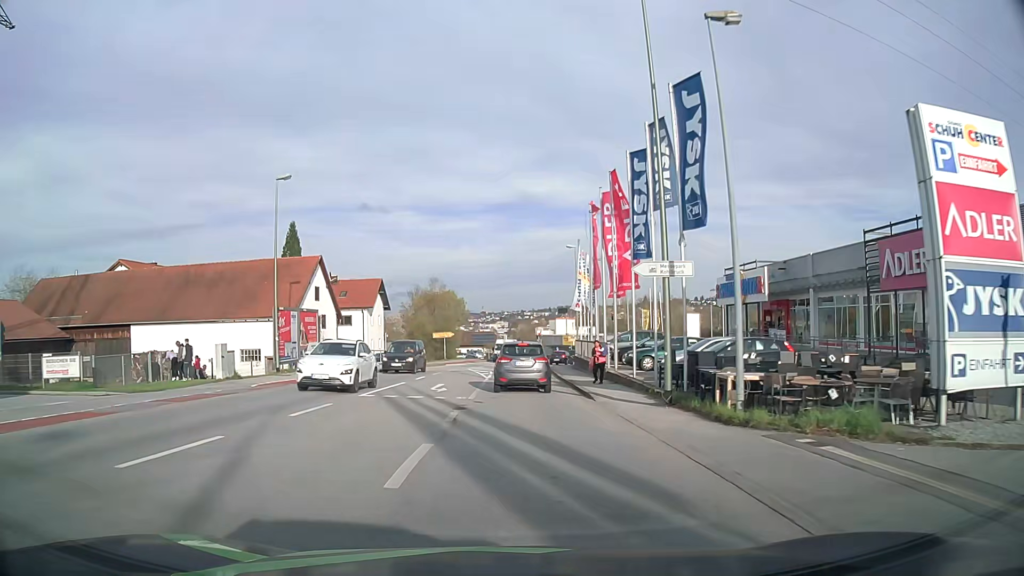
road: tertiary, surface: asphalt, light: Day
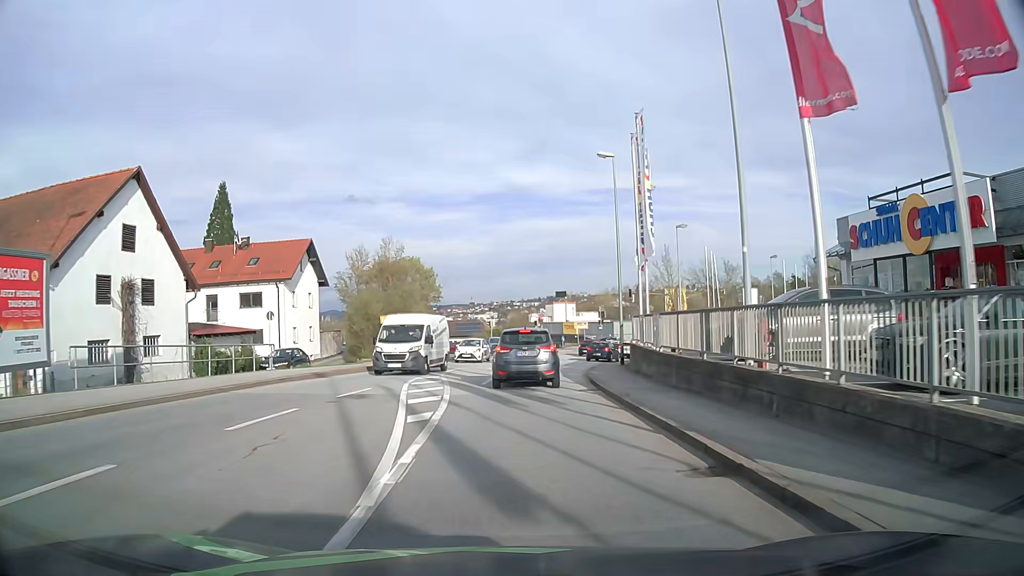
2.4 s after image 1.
(+0.3, +25.4) m; +1°
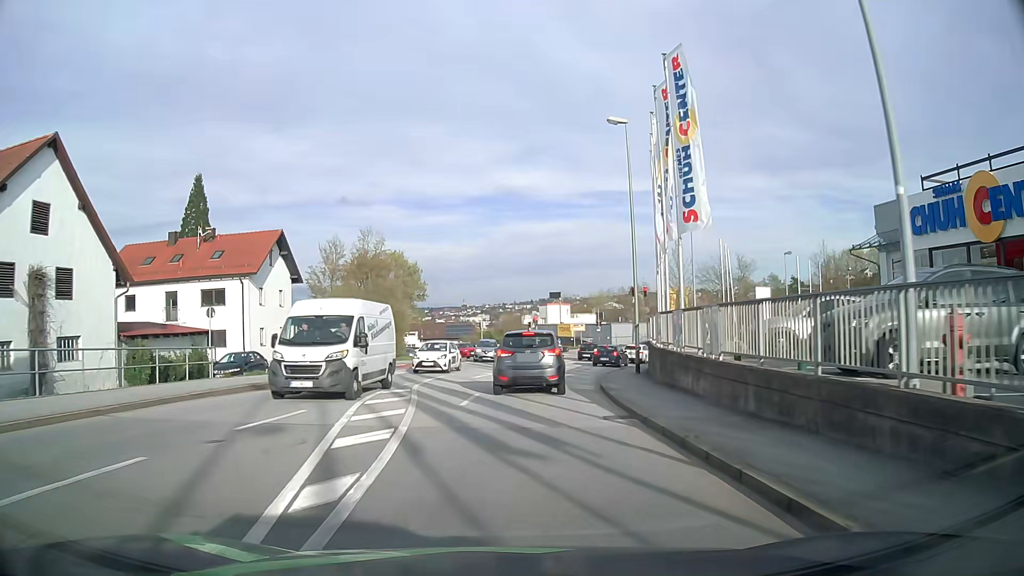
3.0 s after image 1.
(0.0, +5.5) m; 0°
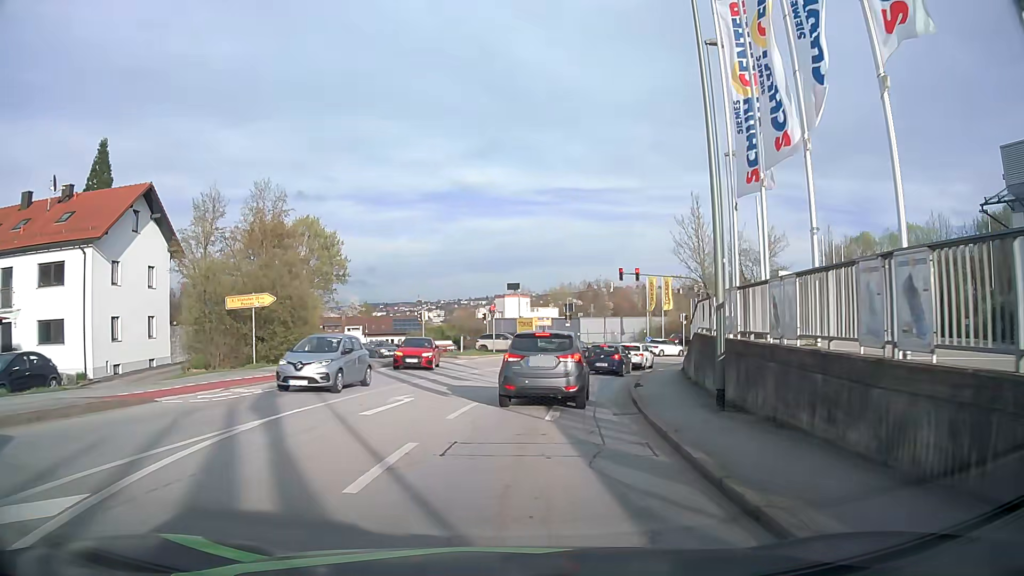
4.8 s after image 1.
(+0.5, +14.0) m; +4°
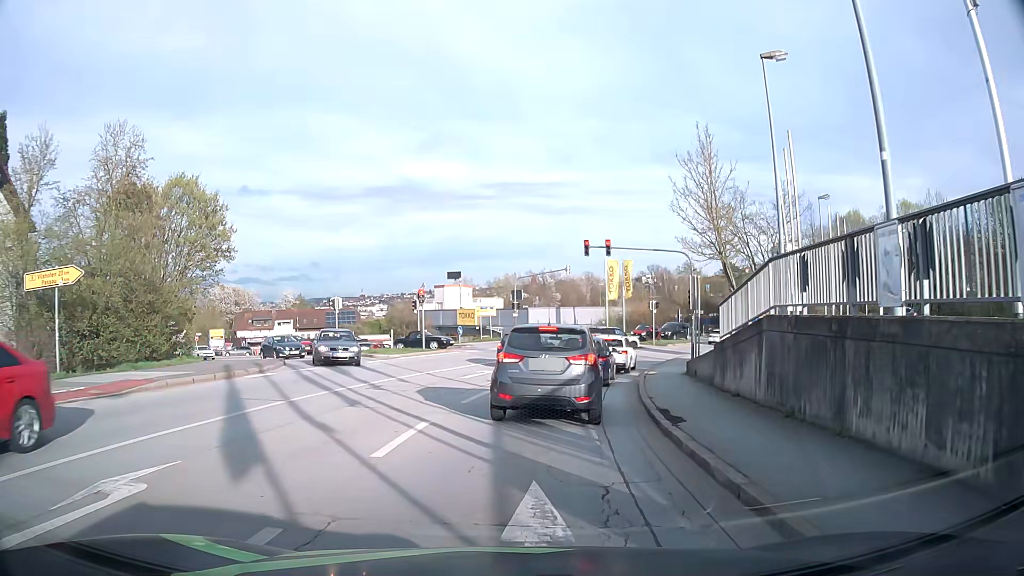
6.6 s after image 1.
(+0.5, +10.1) m; +6°
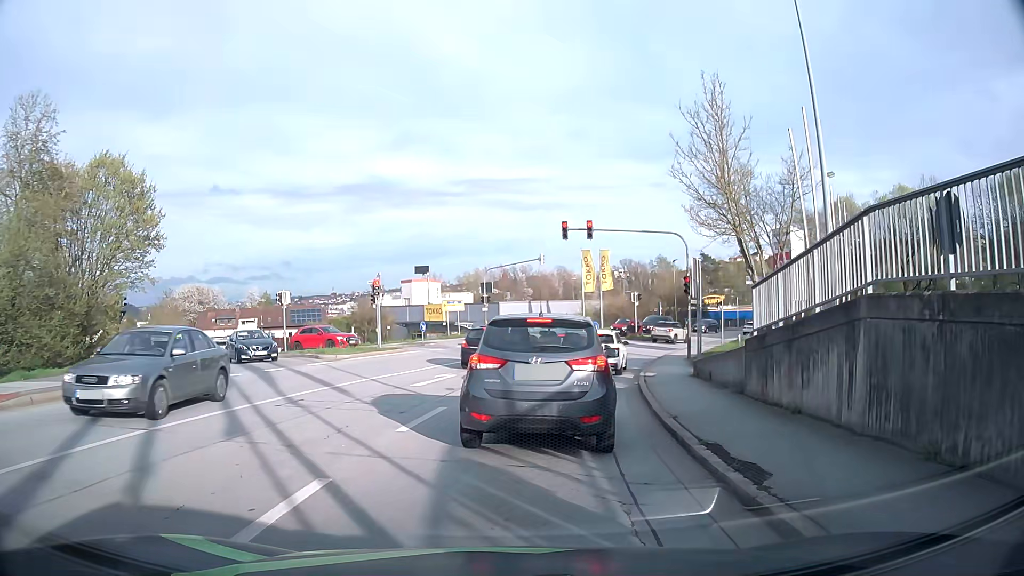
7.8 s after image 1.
(0.0, +4.3) m; +2°
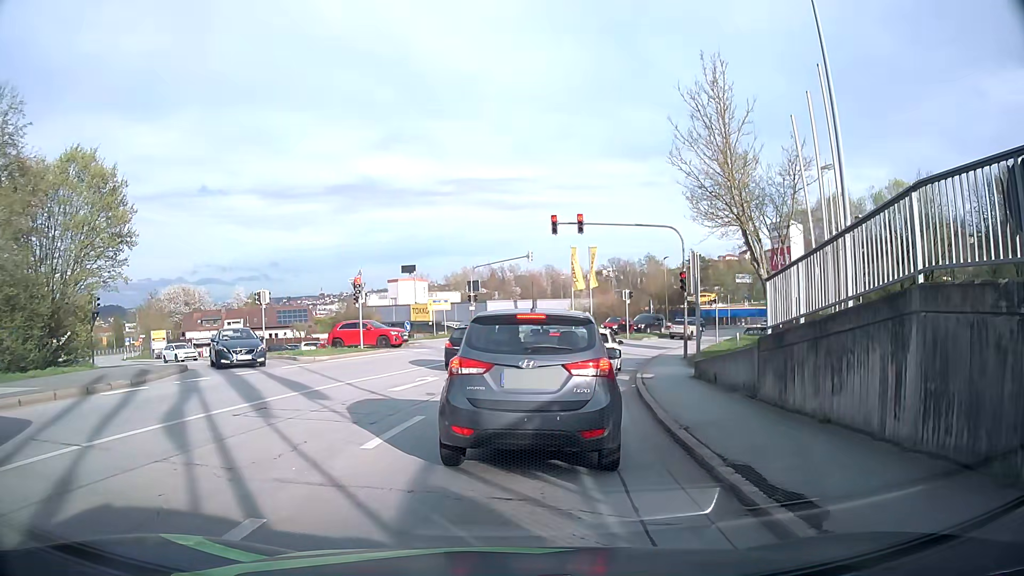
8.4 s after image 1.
(0.0, +1.3) m; +1°
